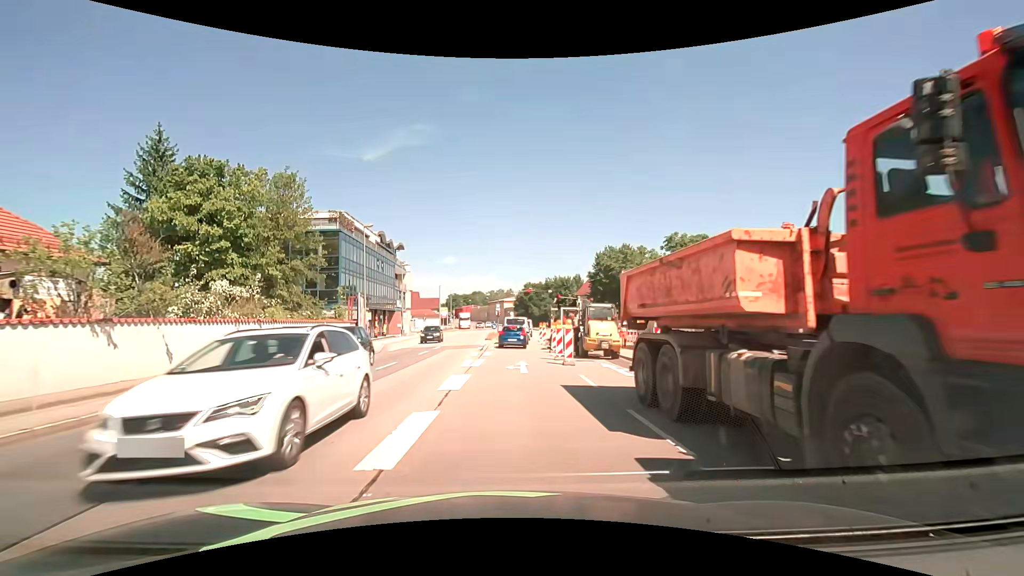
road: primary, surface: asphalt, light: Day
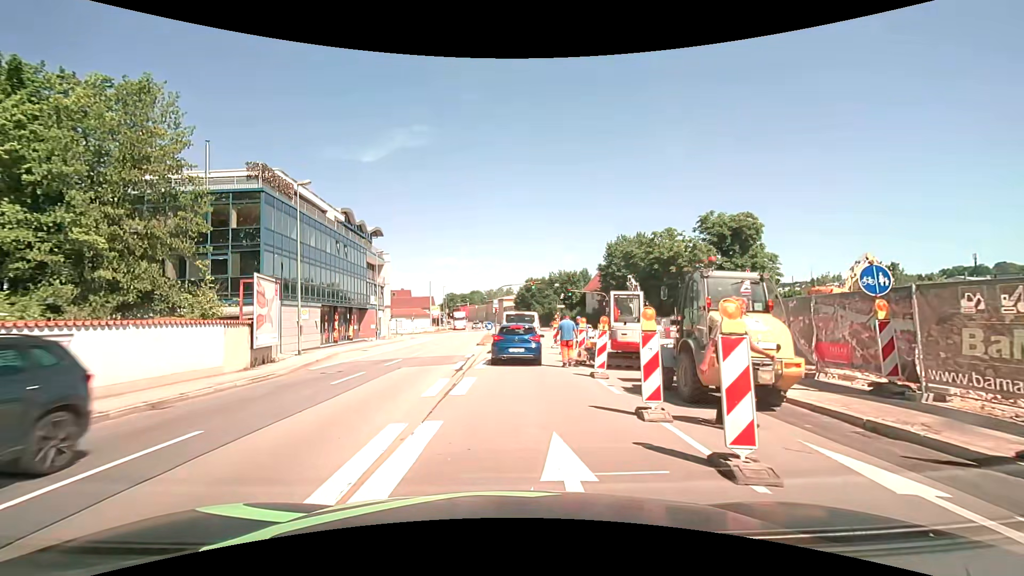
(-0.1, +13.0) m; 0°
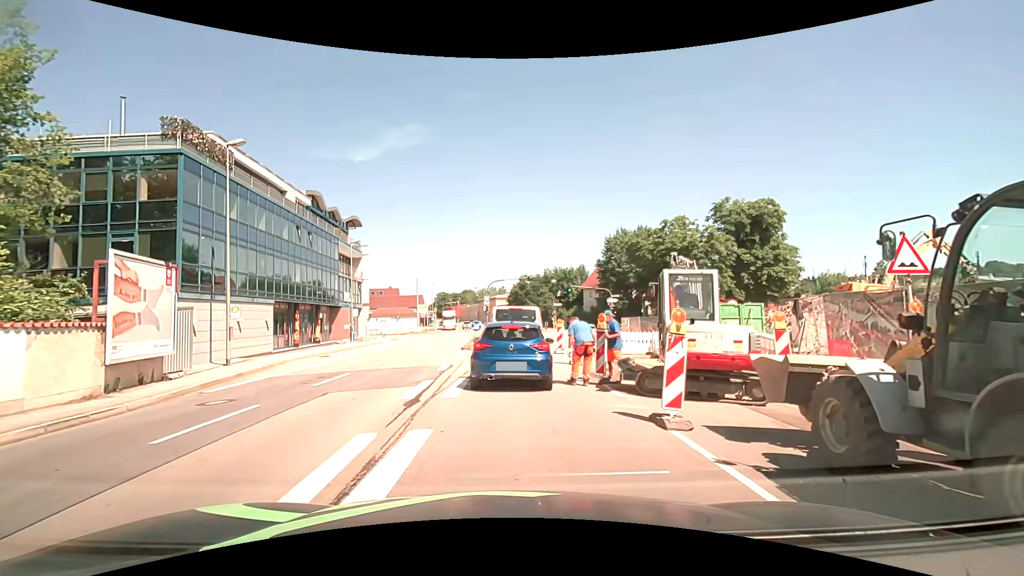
(0.0, +6.3) m; 0°
(0, +10) (0, +20) (+1, +30) (+1, +40) (+2, +50) (+2, +60) (+2, +70) (+1, +80) (+1, +90) (0, +100) m
